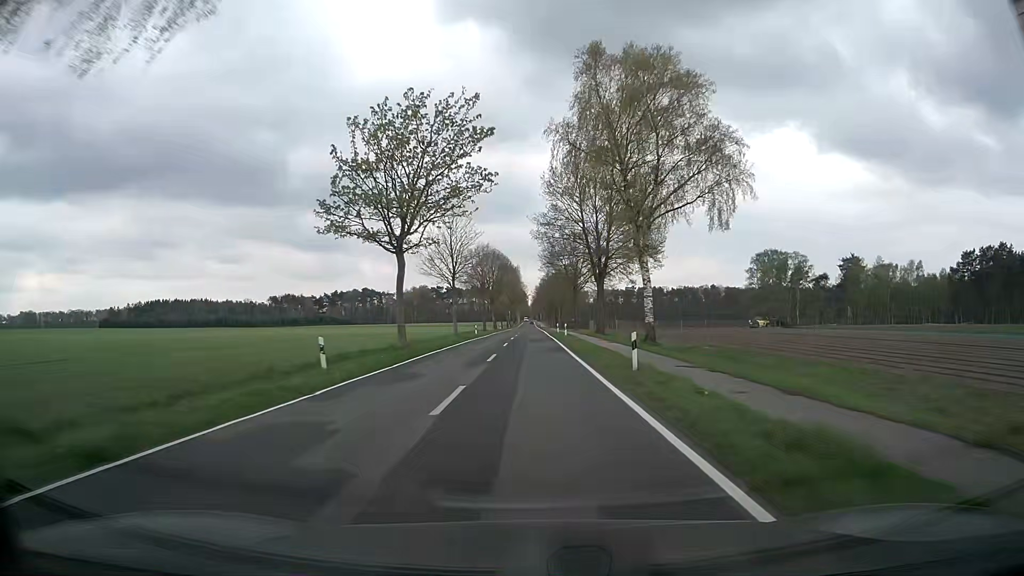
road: secondary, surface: asphalt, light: Day
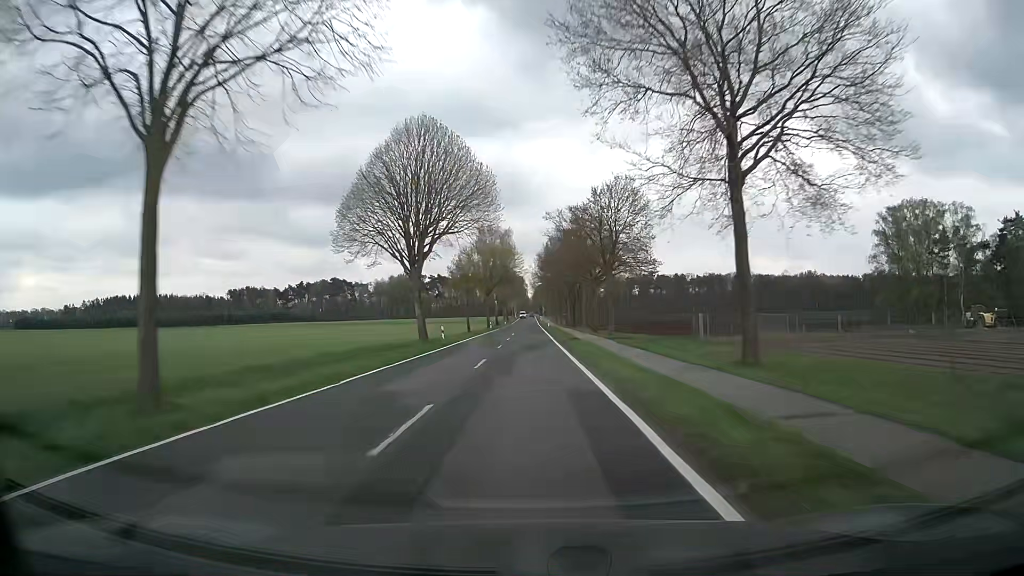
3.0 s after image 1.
(0.0, +75.4) m; -1°
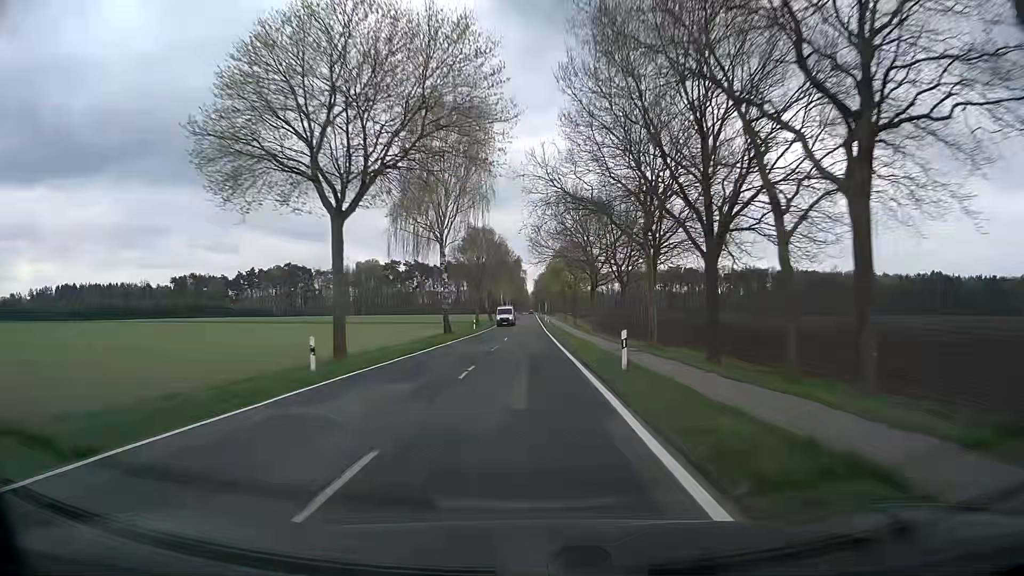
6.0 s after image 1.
(+0.3, +76.2) m; 0°
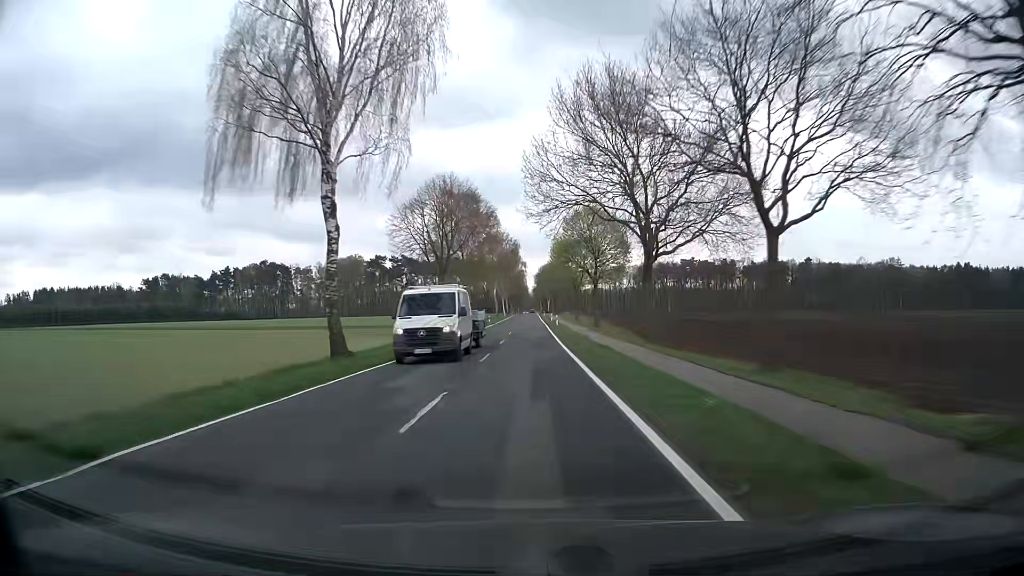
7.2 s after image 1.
(-0.1, +30.6) m; 0°
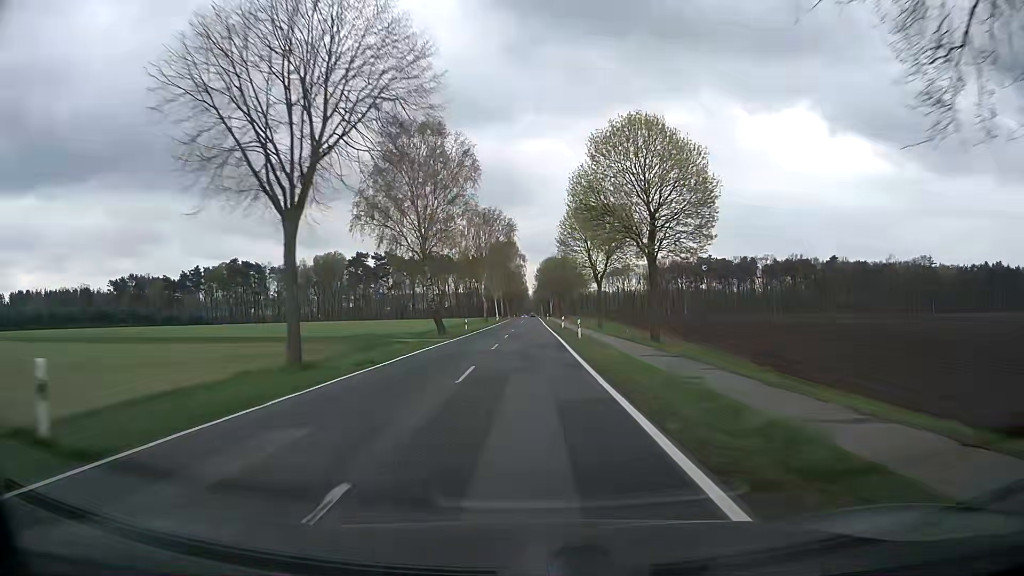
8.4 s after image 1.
(-0.1, +30.7) m; 0°
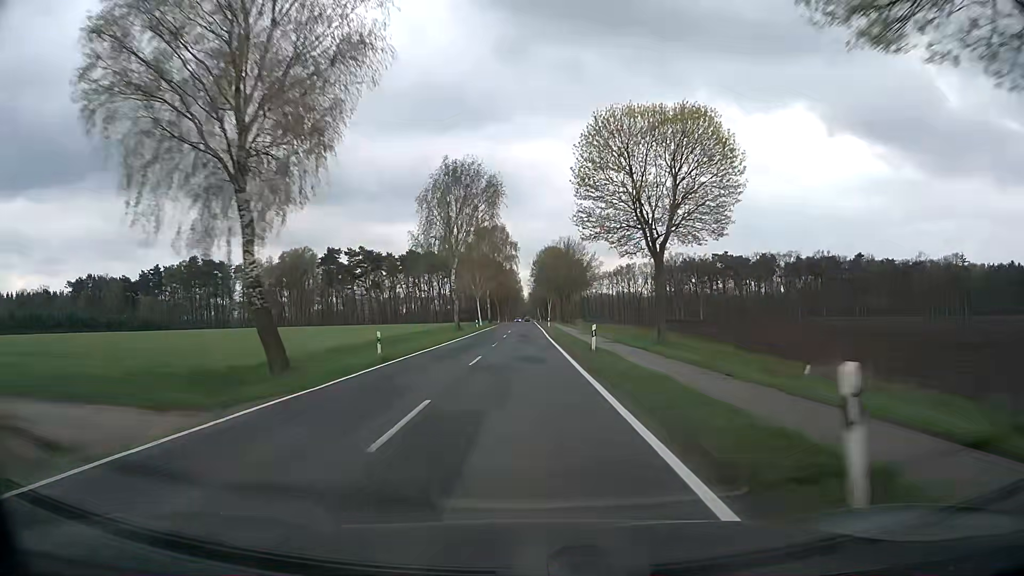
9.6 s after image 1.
(+0.2, +30.7) m; +1°
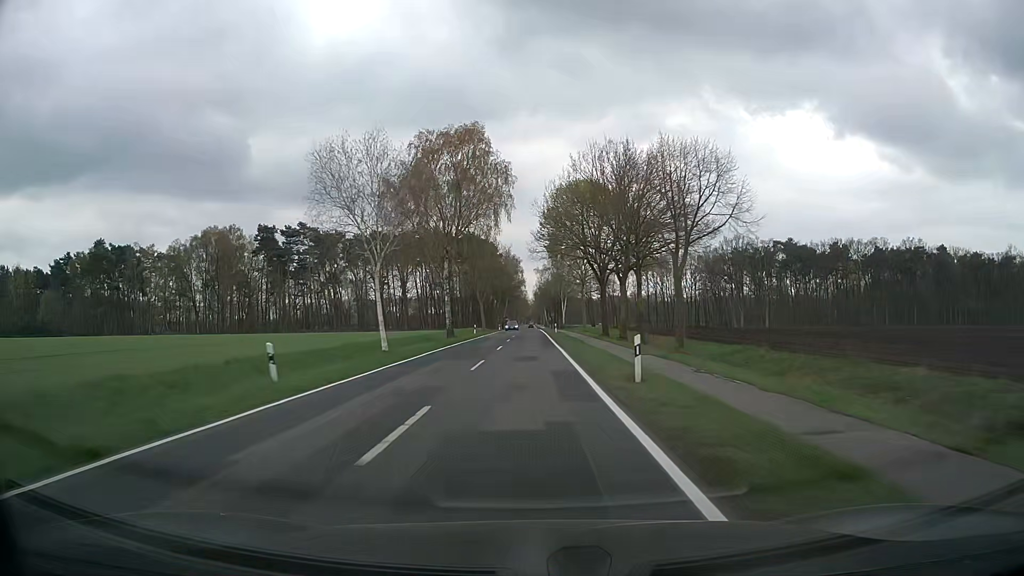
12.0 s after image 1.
(-0.5, +60.8) m; -1°
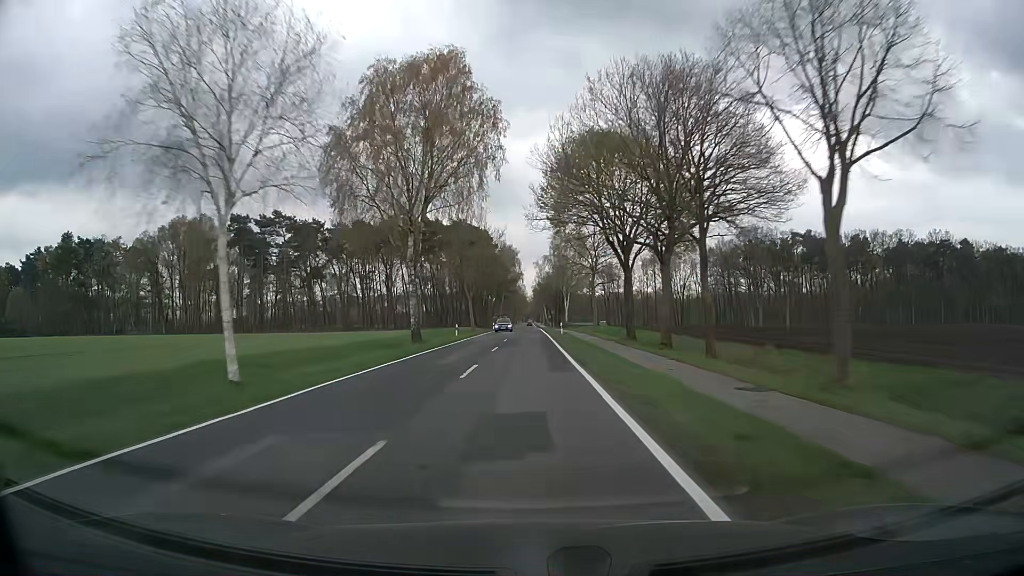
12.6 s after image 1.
(0.0, +15.0) m; 0°
(0, +10) (0, +20) (0, +30) (0, +40) (0, +50) (0, +60) (0, +70) (0, +80) (0, +90) (0, +100) m
